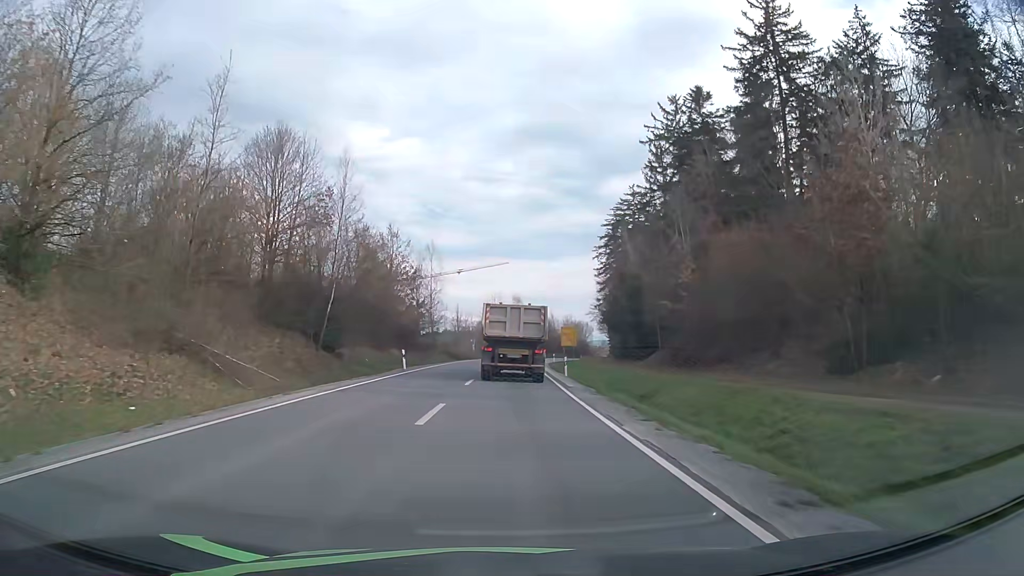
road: secondary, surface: asphalt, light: Day
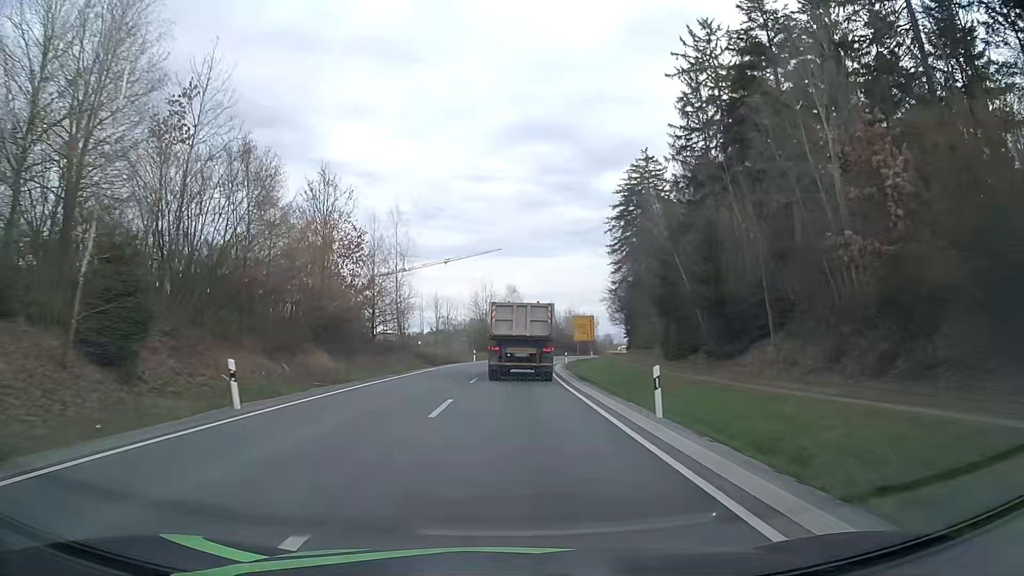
(+0.1, +23.0) m; 0°
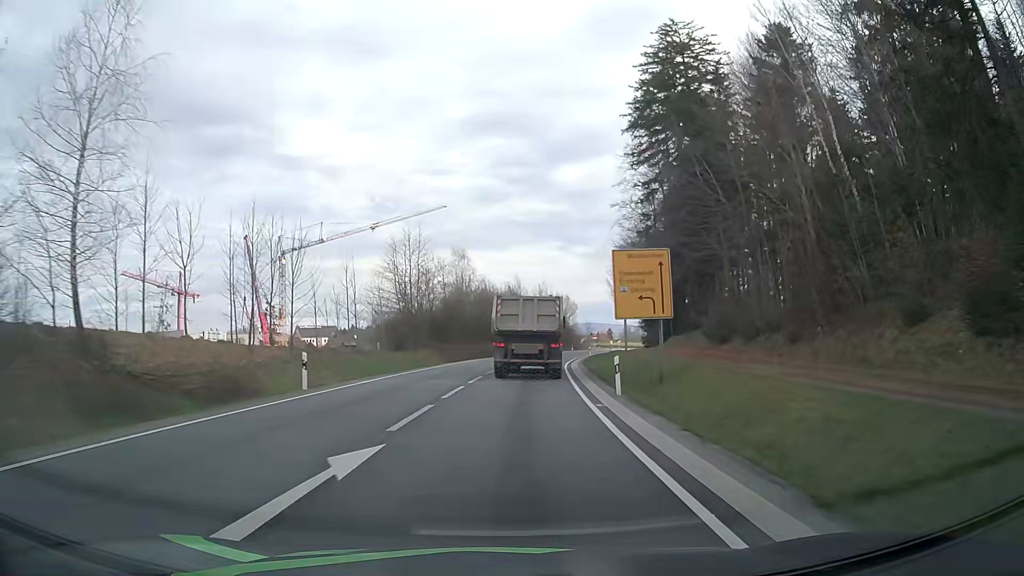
(+1.1, +45.0) m; +4°
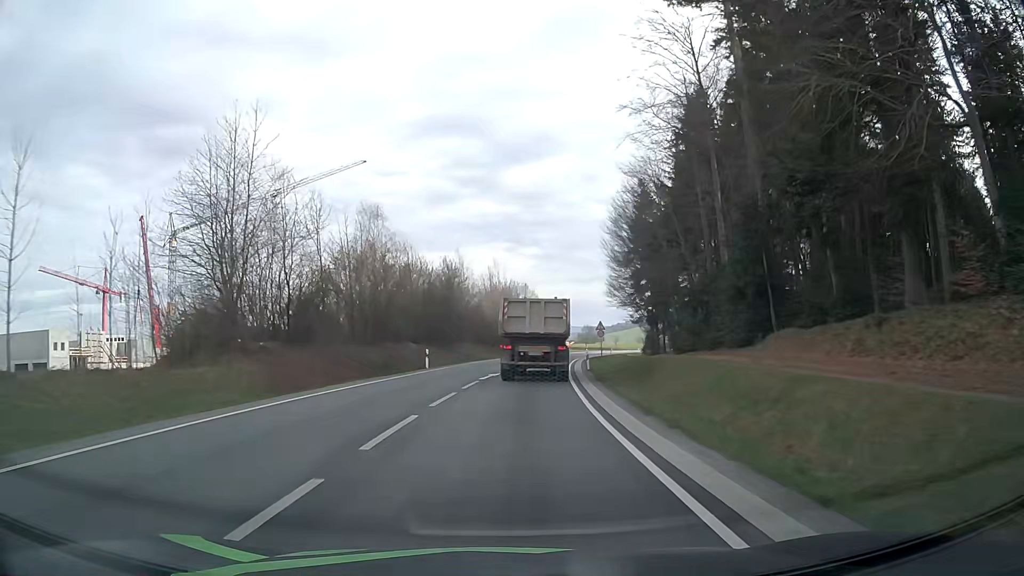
(+1.0, +31.7) m; +4°
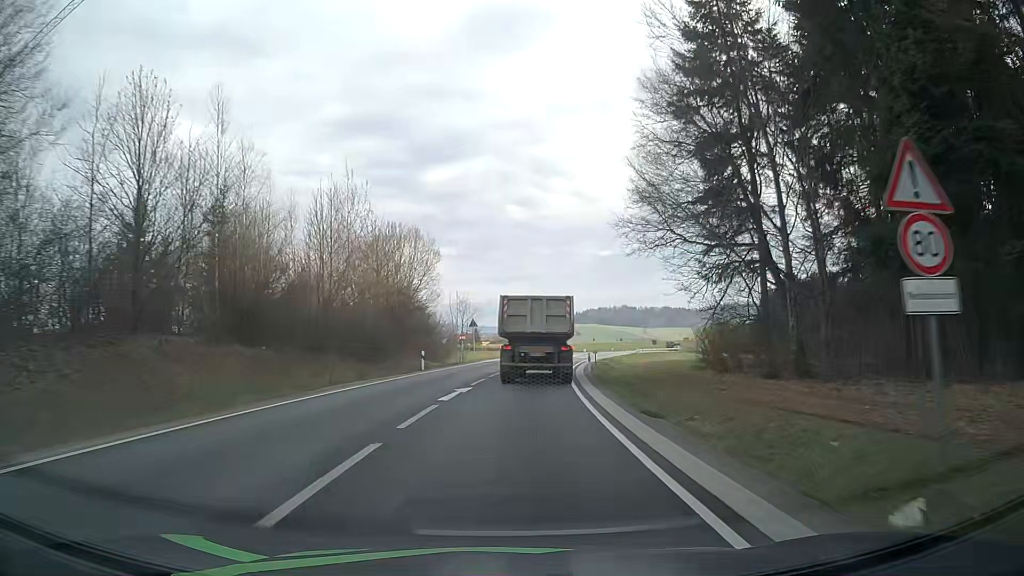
(+3.5, +51.6) m; +8°
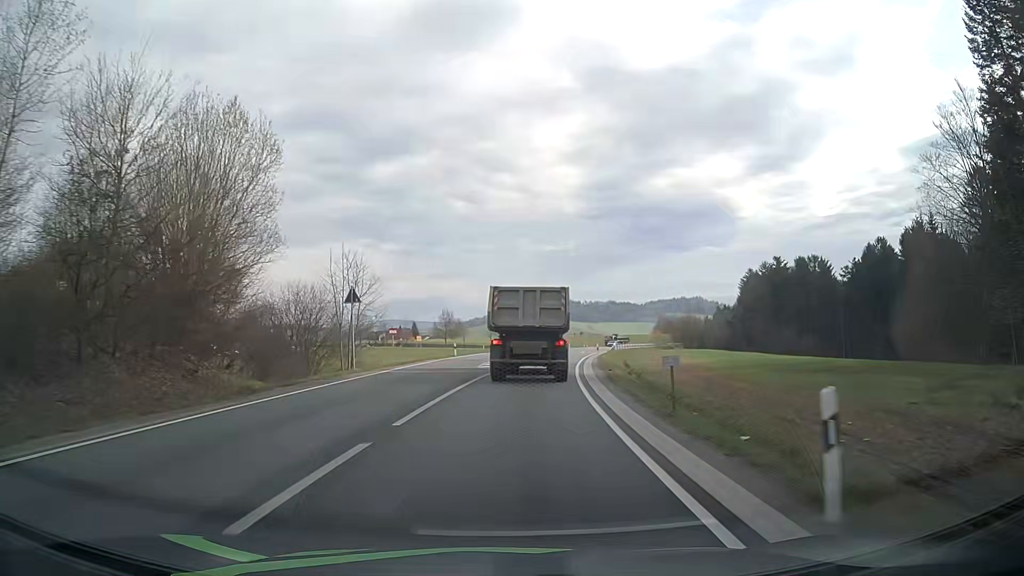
(+1.3, +30.2) m; +5°
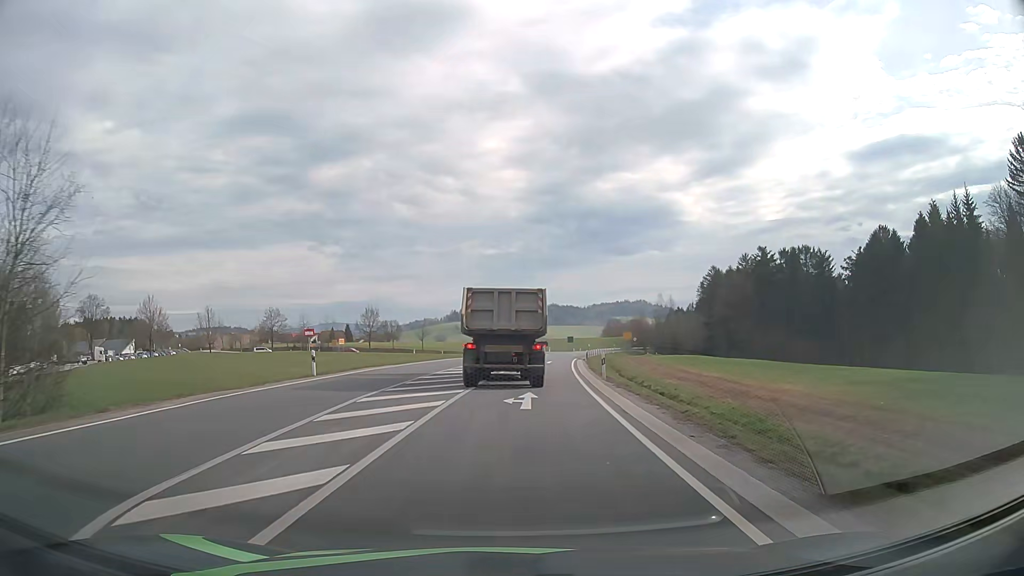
(+1.0, +28.1) m; +5°
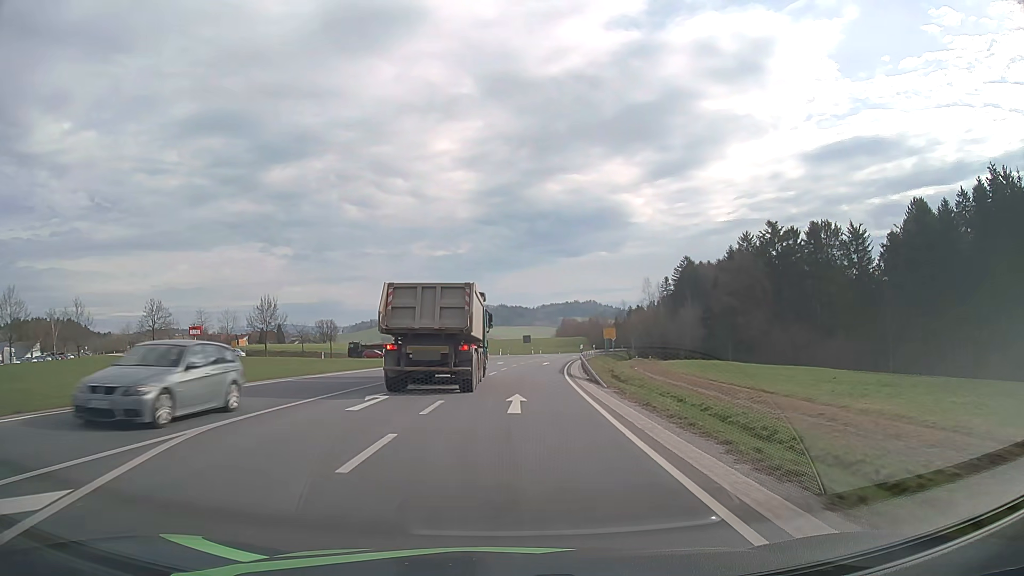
(+1.8, +35.4) m; +5°
(0, +10) (0, +20) (+1, +30) (+2, +40) (+3, +50) (+4, +60) (+6, +70) (+7, +80) (+9, +89) (+11, +99) m
